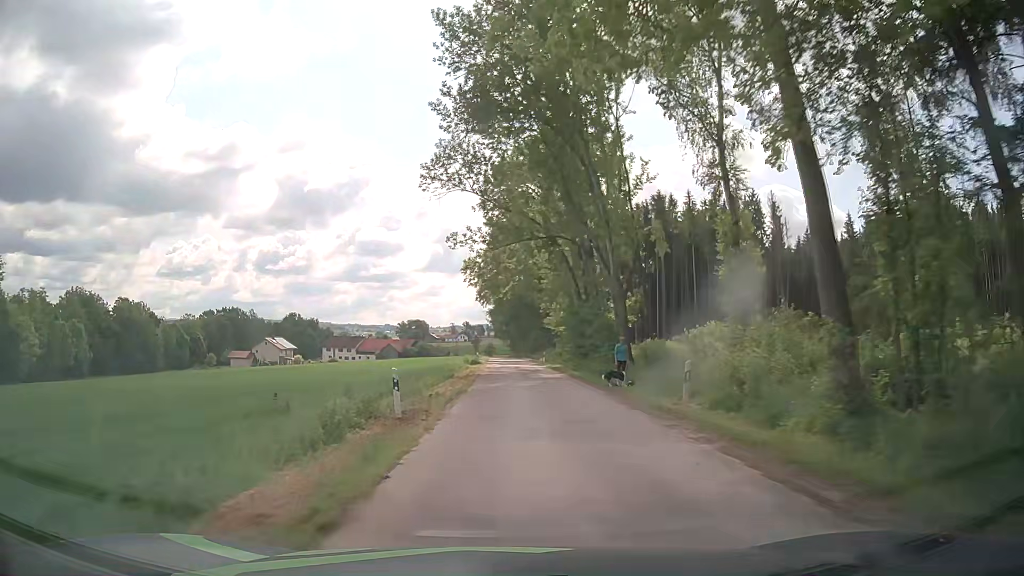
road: unclassified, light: Day
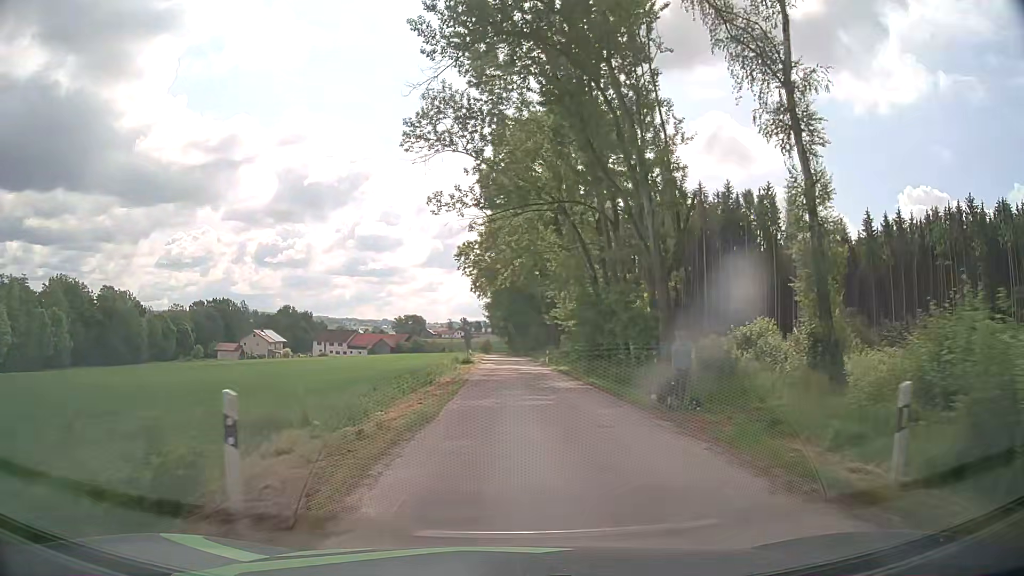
(0.0, +8.6) m; 0°
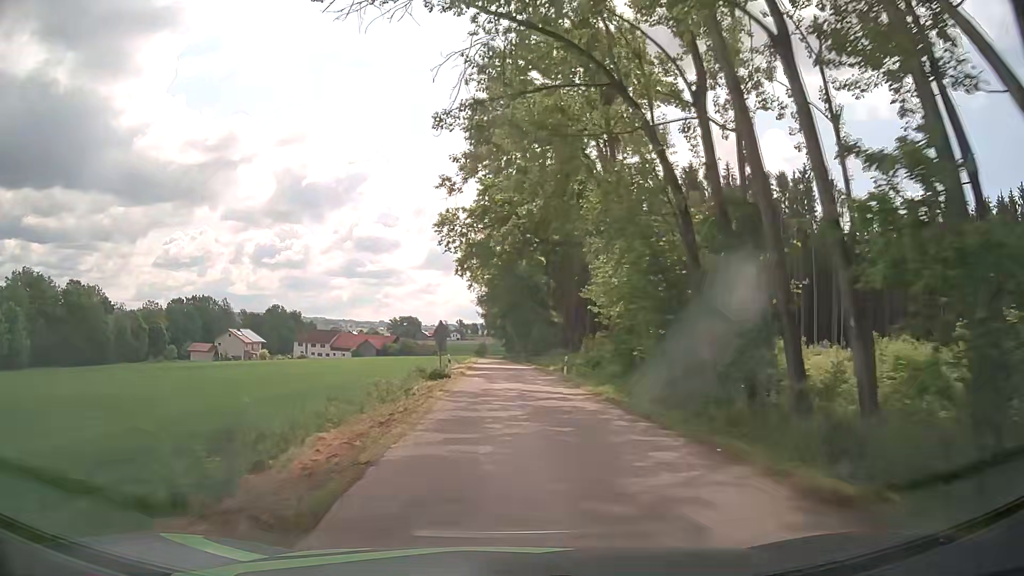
(0.0, +18.3) m; 0°
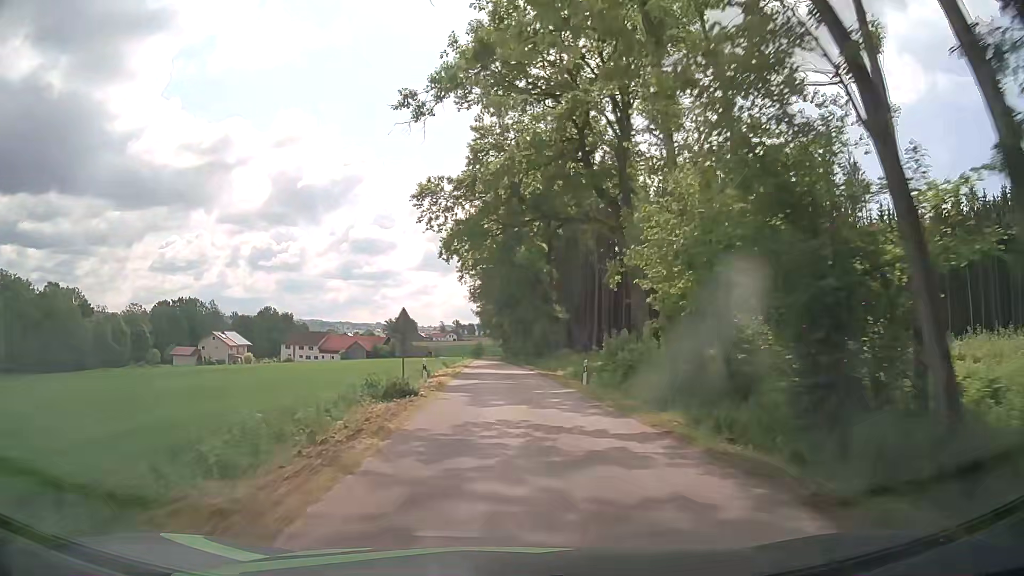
(+0.1, +9.9) m; +1°
